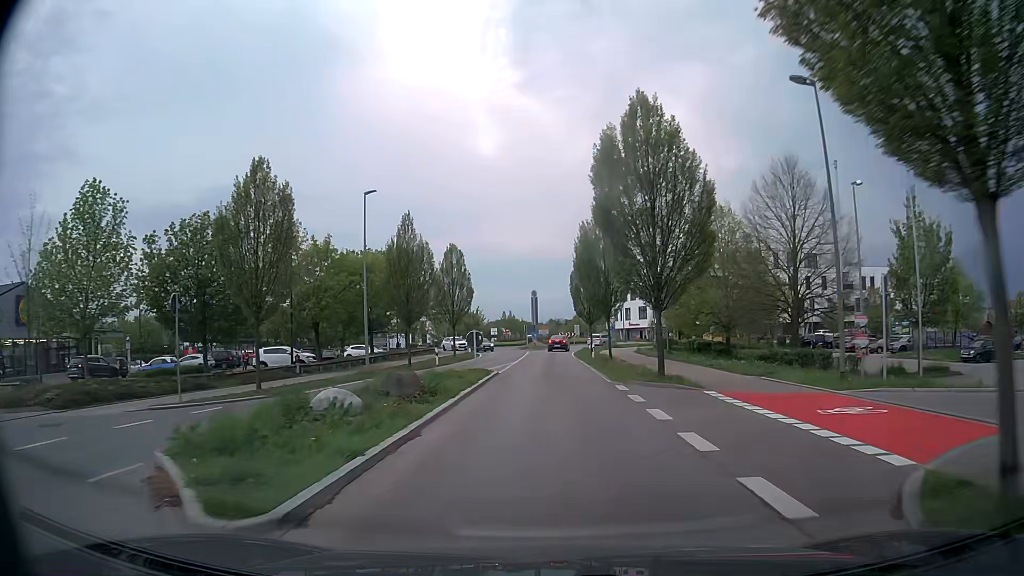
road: tertiary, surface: asphalt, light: Day
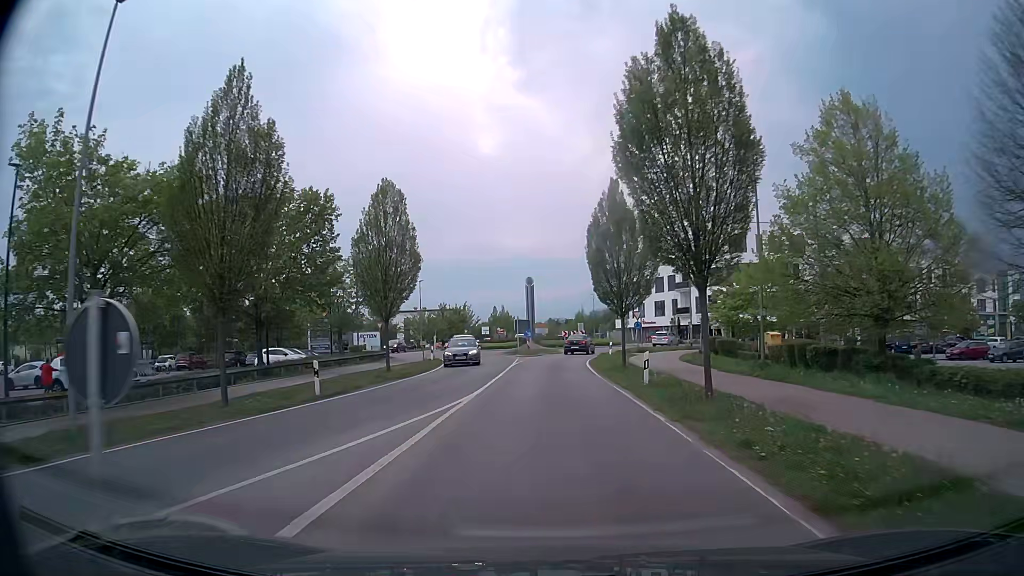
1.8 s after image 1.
(0.0, +20.4) m; 0°
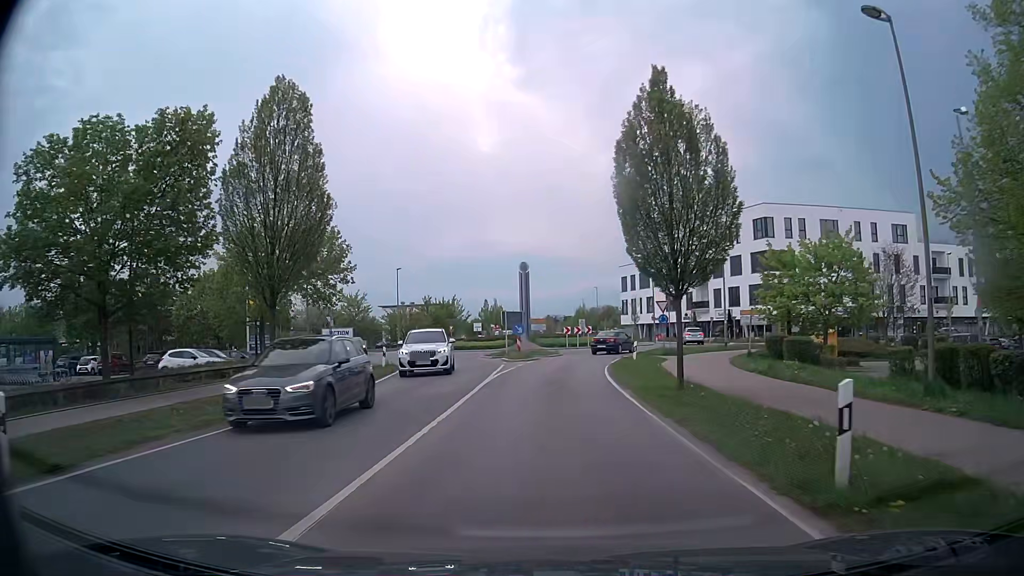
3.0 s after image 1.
(+0.1, +12.0) m; +1°
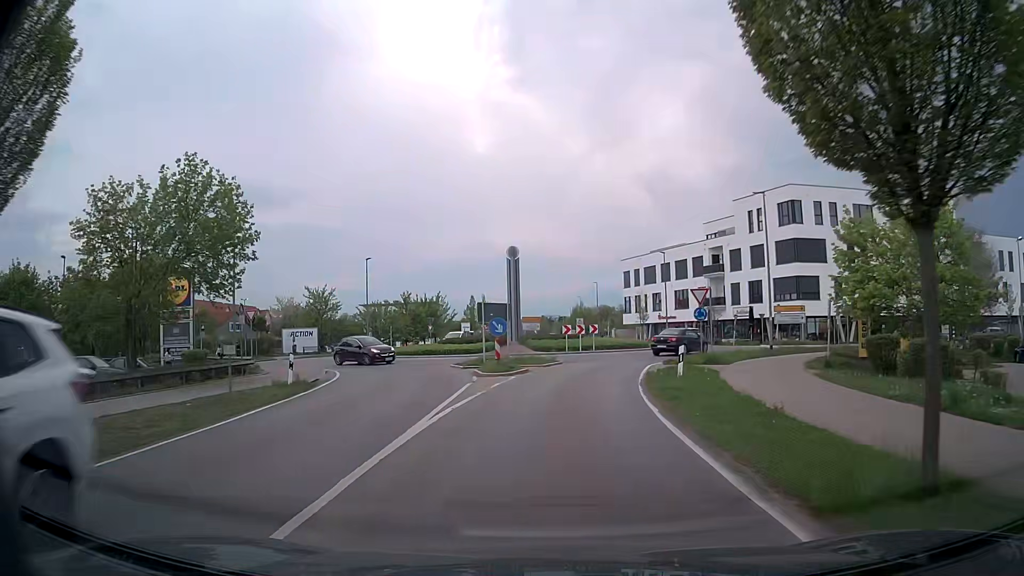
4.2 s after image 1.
(0.0, +10.8) m; 0°
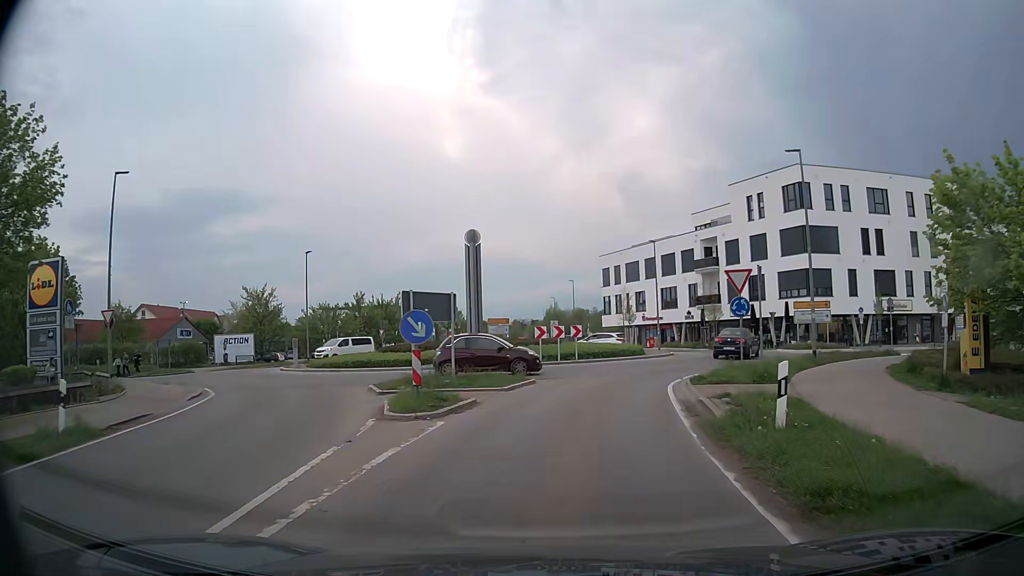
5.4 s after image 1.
(+0.1, +9.5) m; +2°
